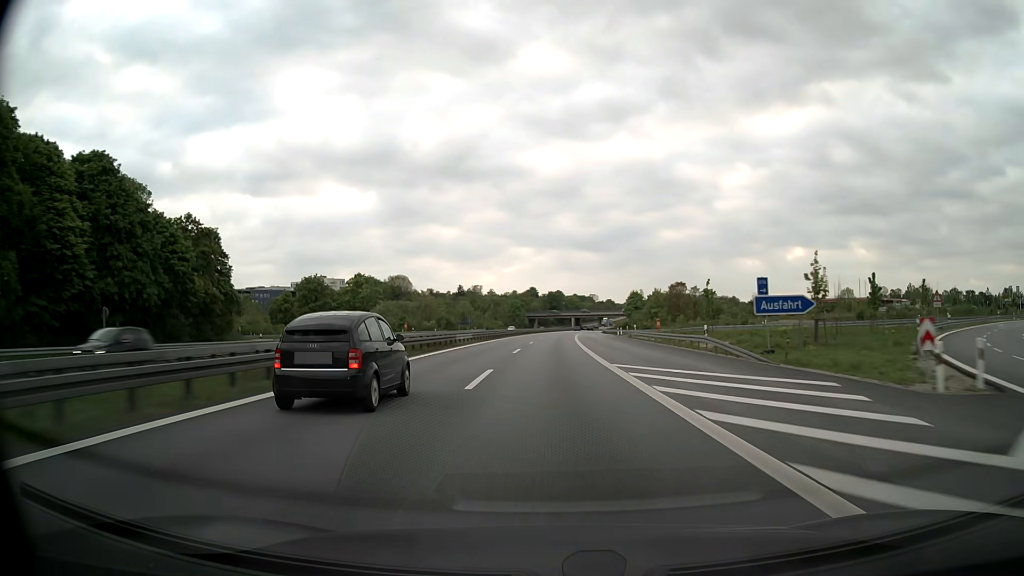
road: motorway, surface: asphalt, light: Day
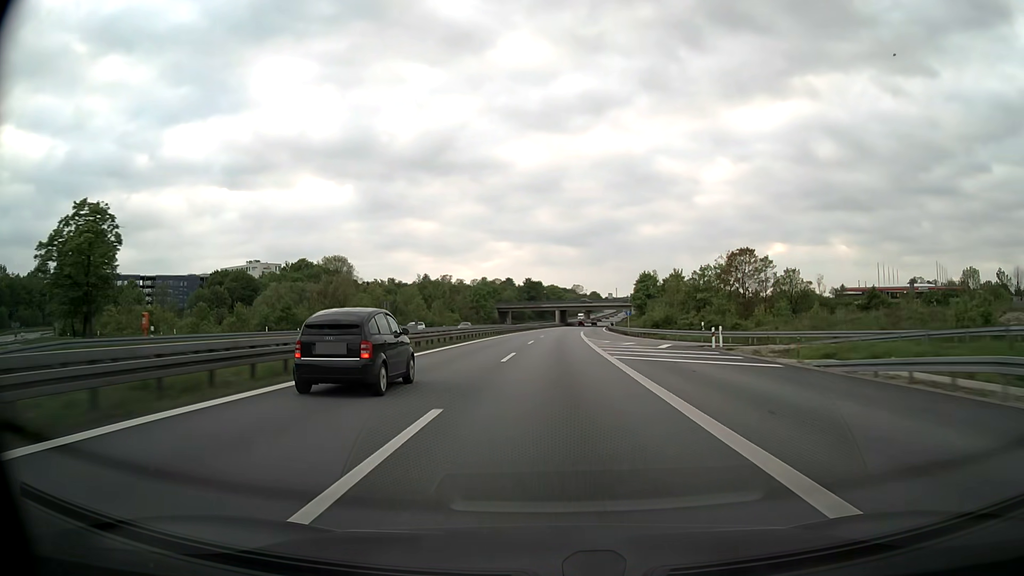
(+0.7, +65.0) m; +2°
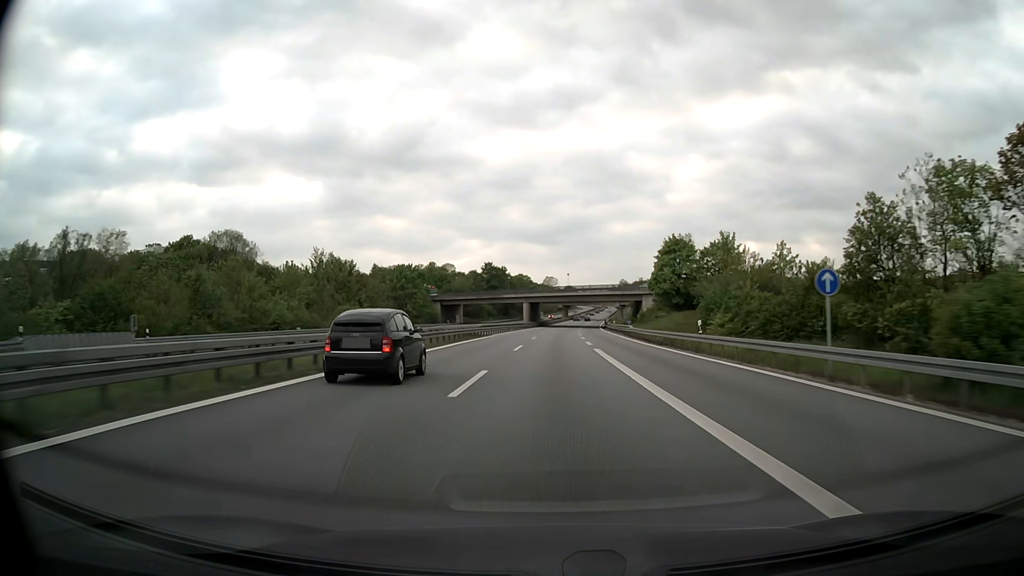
(+1.4, +65.6) m; +2°
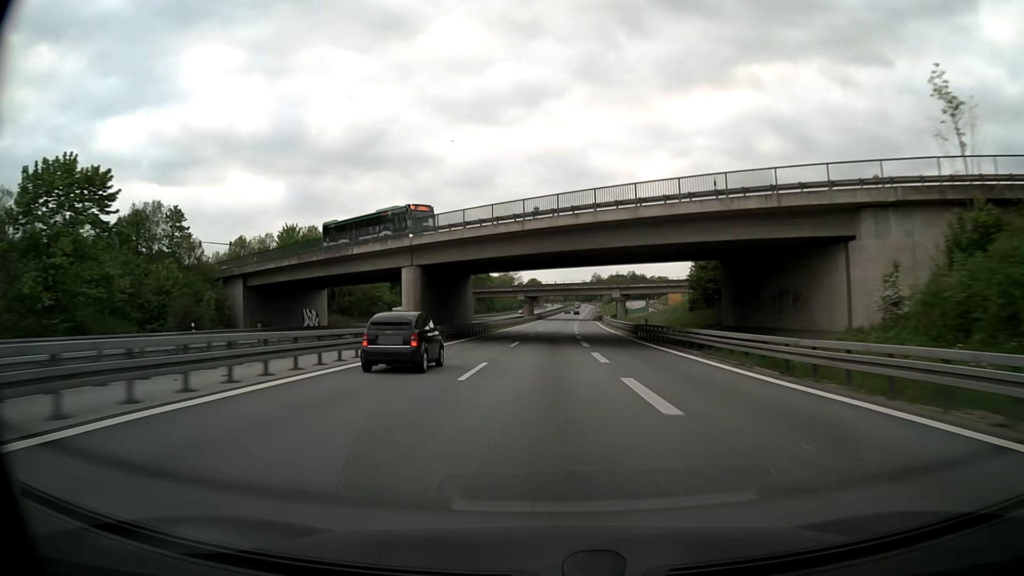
(+2.4, +88.4) m; +3°
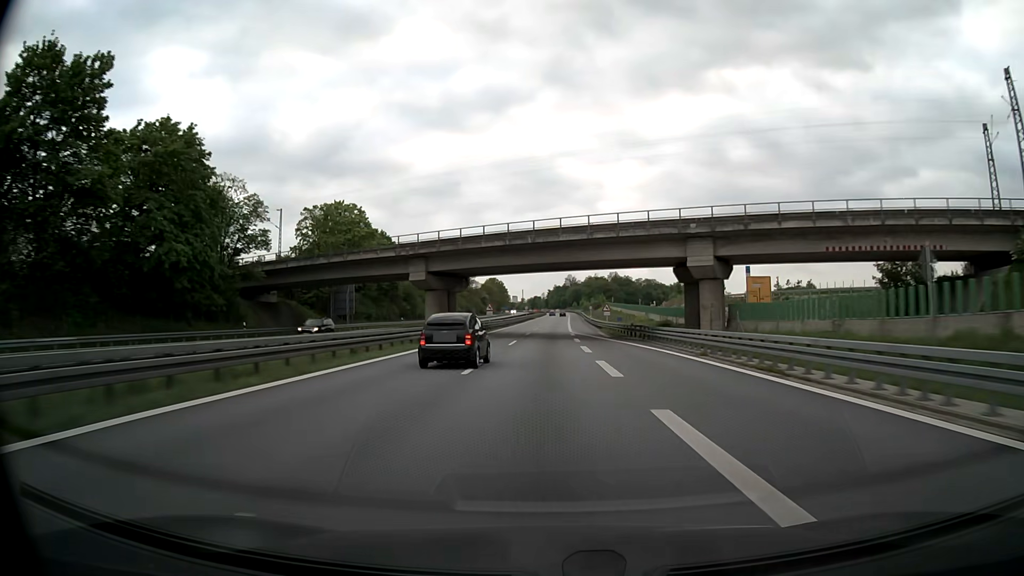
(+2.0, +89.8) m; +3°
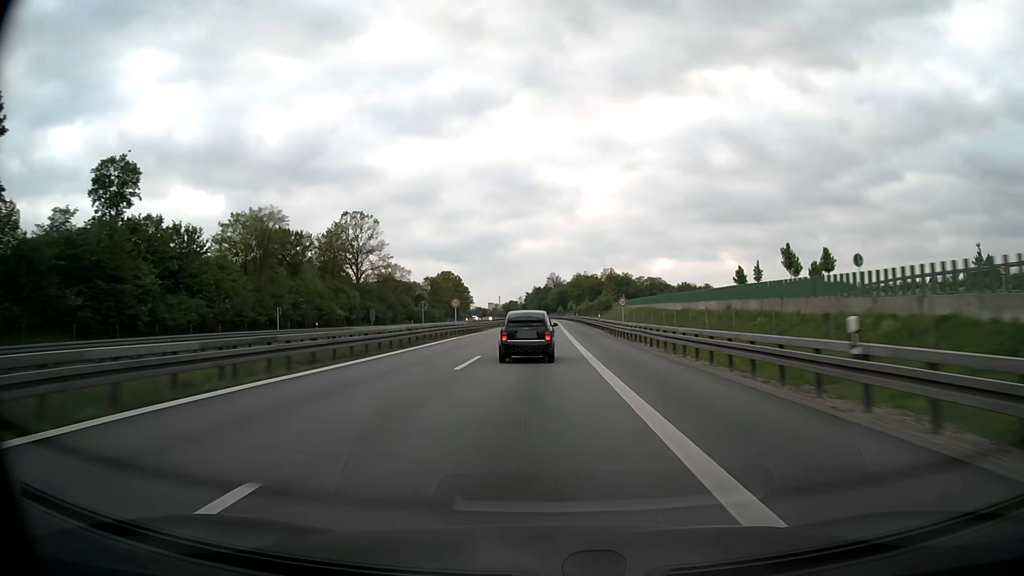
(+1.6, +90.6) m; +2°
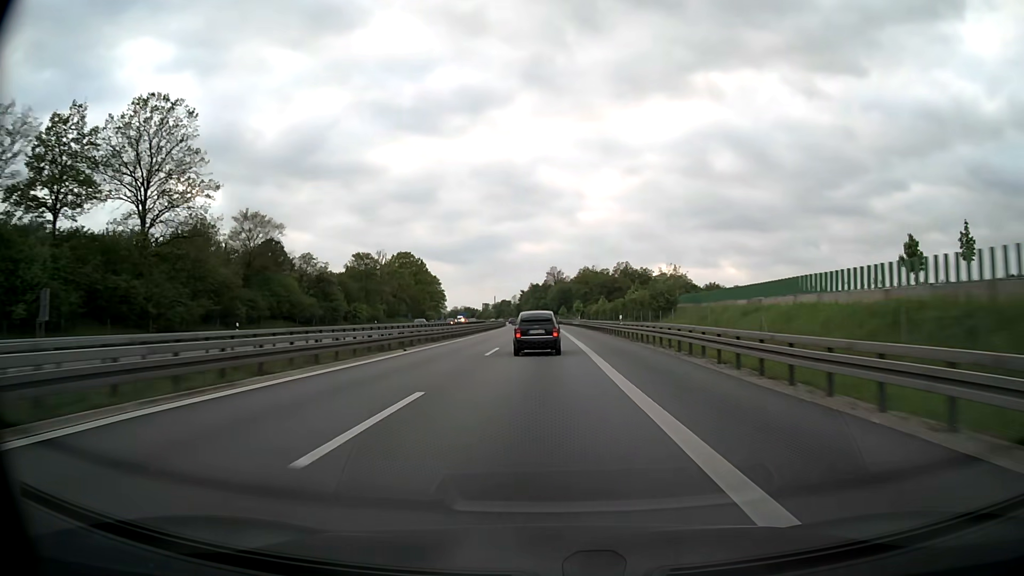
(+0.1, +66.1) m; 0°
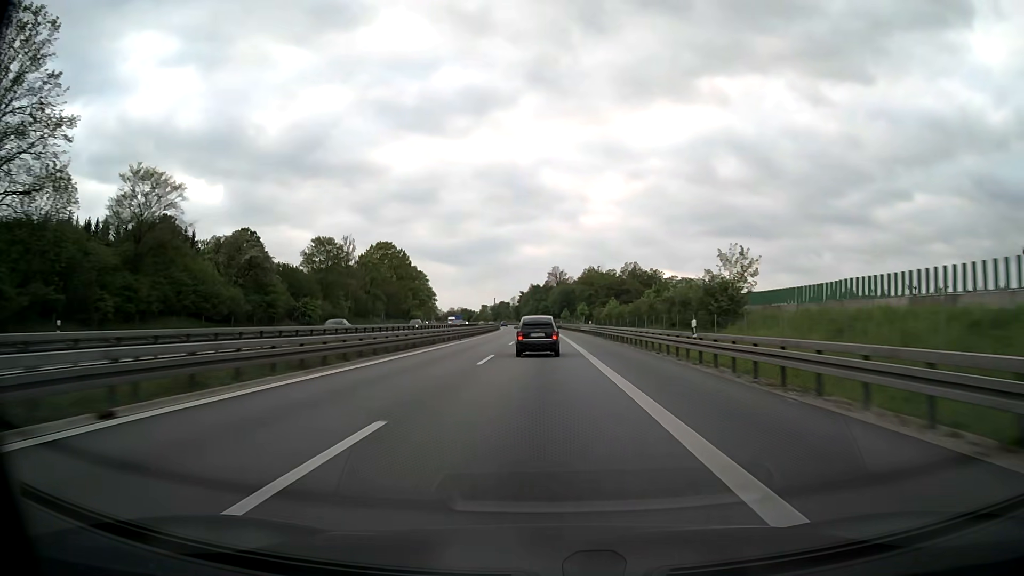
(0.0, +21.4) m; 0°
(0, +10) (0, +20) (0, +30) (0, +40) (0, +50) (0, +60) (0, +70) (0, +80) (0, +90) (-1, +100) m
